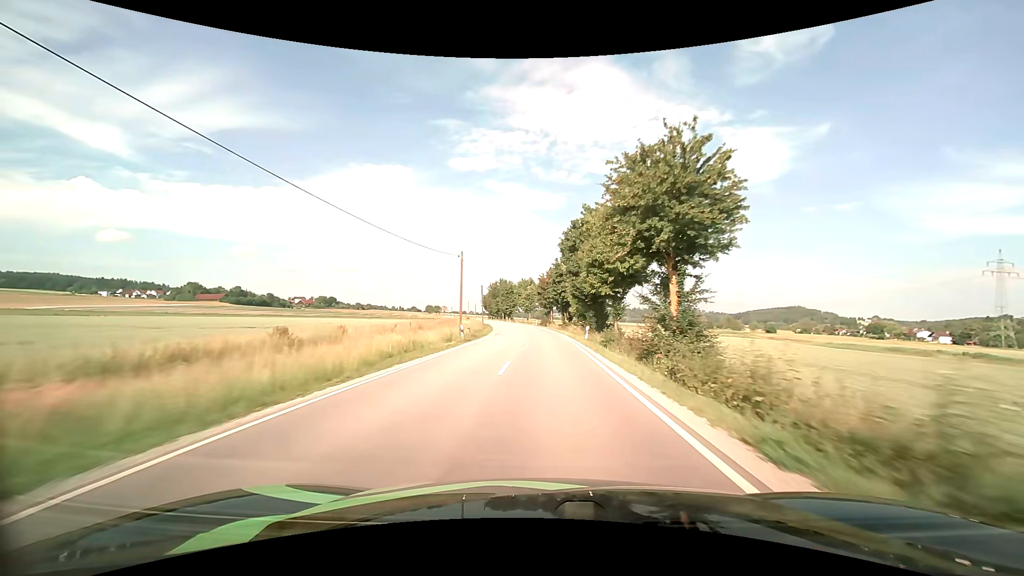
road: secondary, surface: asphalt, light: Day
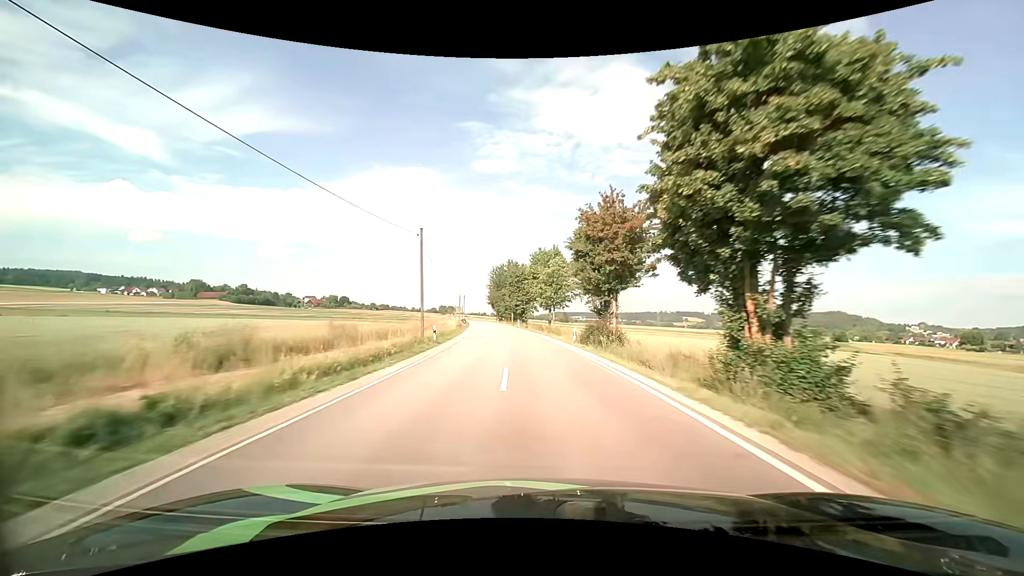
(-0.9, +50.9) m; -3°
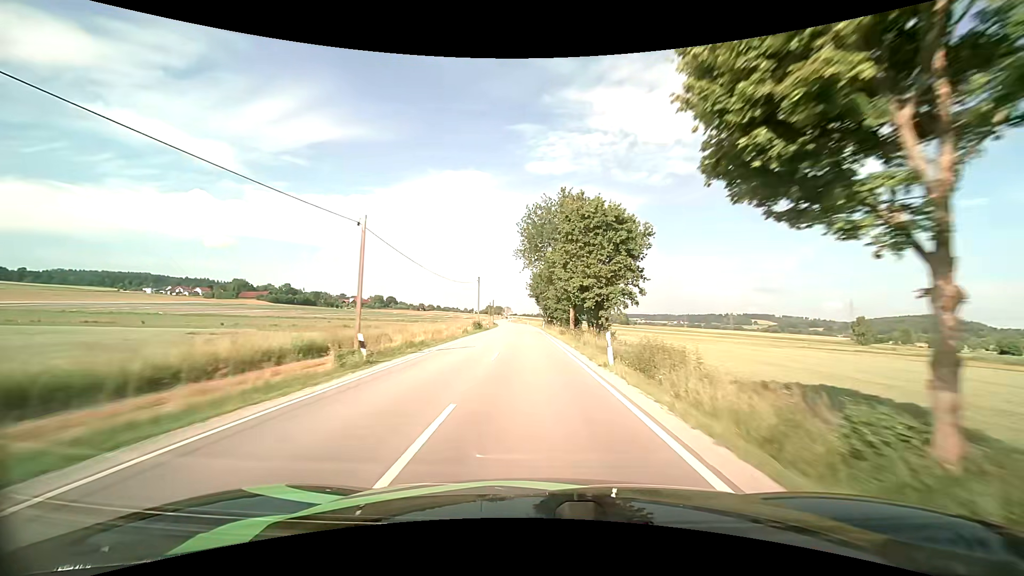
(-2.9, +53.7) m; -6°
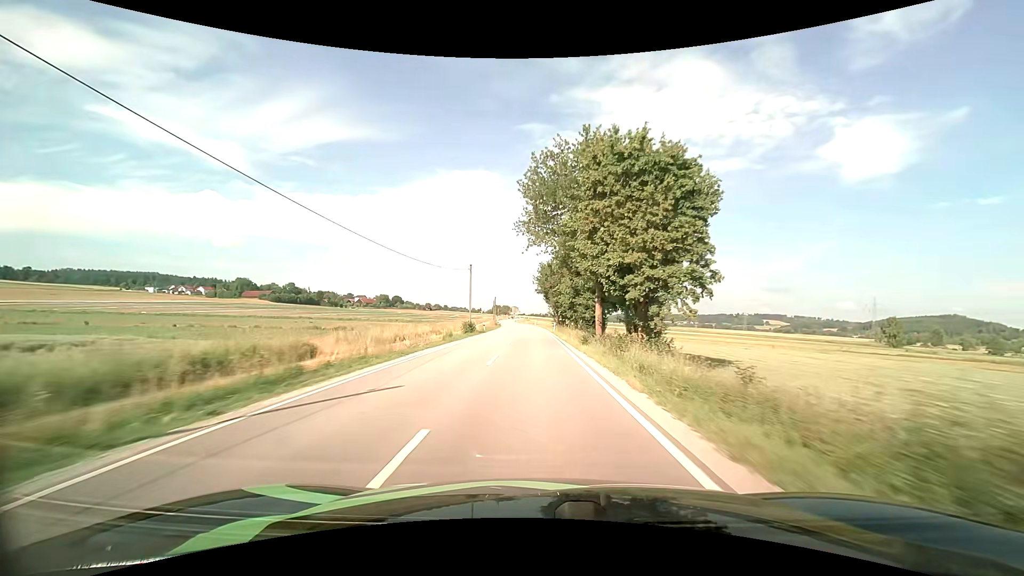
(-0.1, +13.8) m; -1°
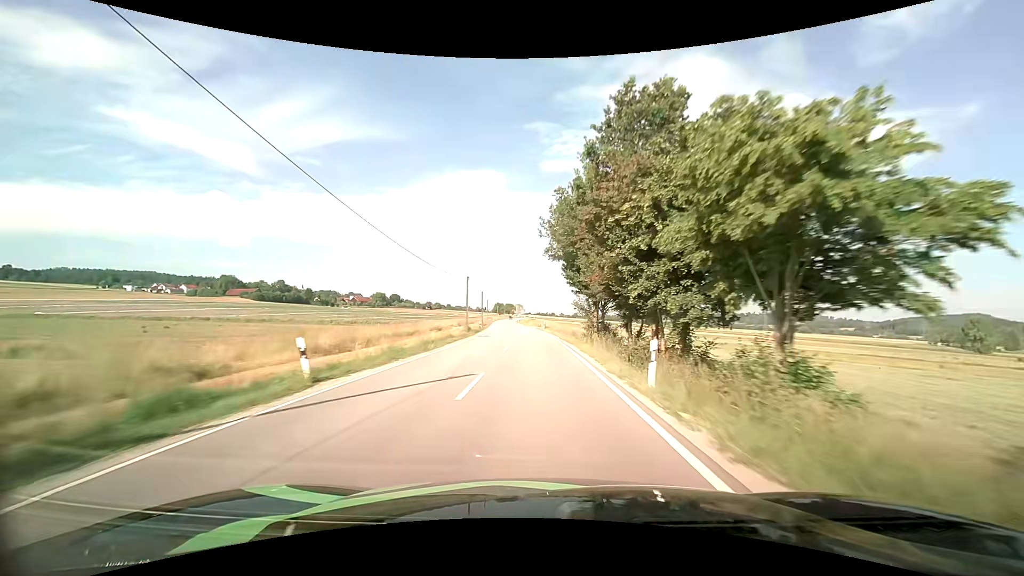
(-0.4, +42.0) m; -1°
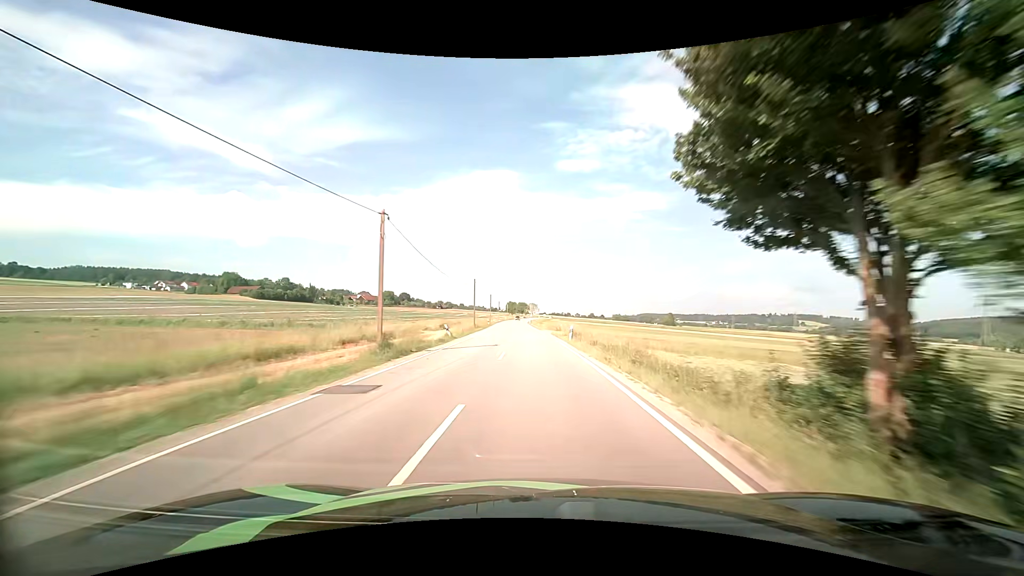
(-0.3, +28.6) m; -1°
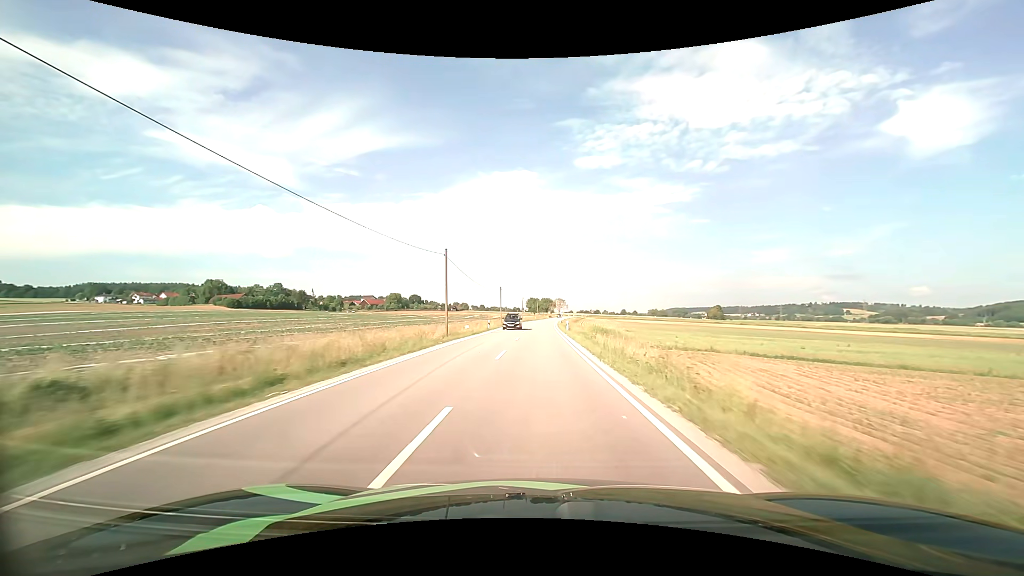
(-2.4, +72.7) m; -3°
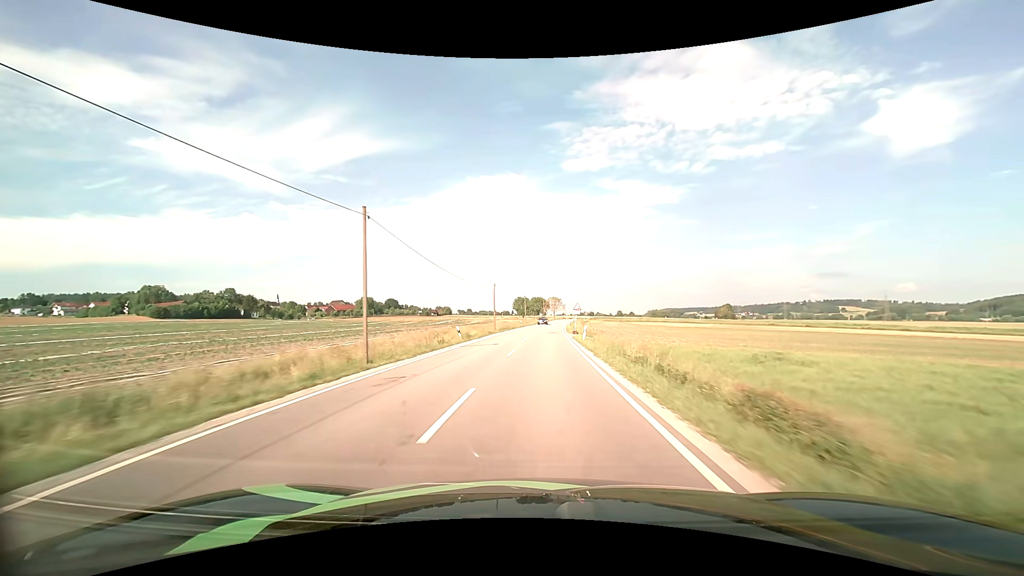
(+0.3, +57.9) m; +1°
(0, +10) (0, +20) (0, +30) (+1, +40) (+1, +50) (+1, +60) (+2, +70) (+2, +80) (+3, +90) (+4, +100) m
